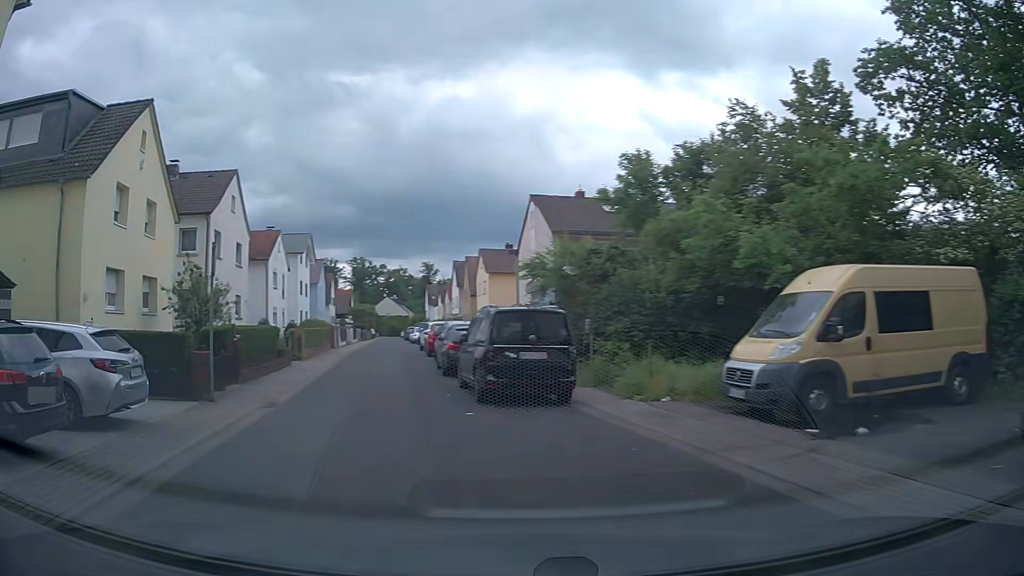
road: residential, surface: asphalt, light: Day
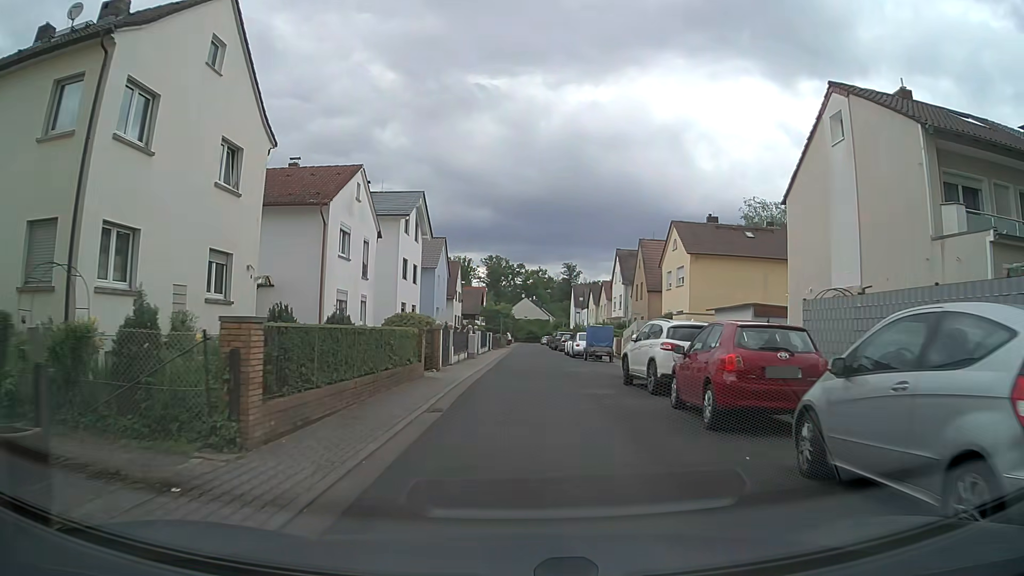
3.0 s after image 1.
(-5.2, +21.1) m; -13°
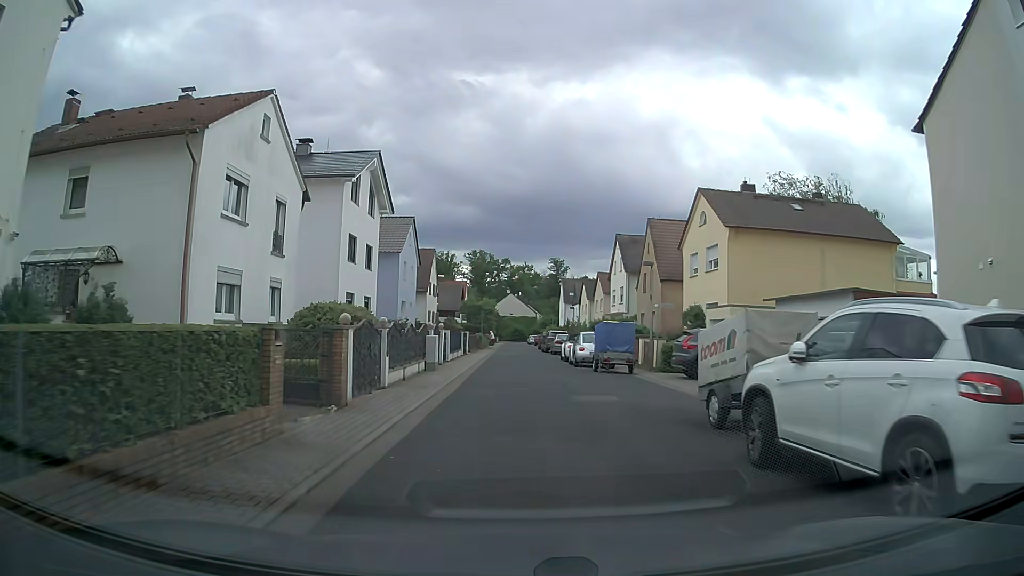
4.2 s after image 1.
(+0.1, +10.4) m; +1°
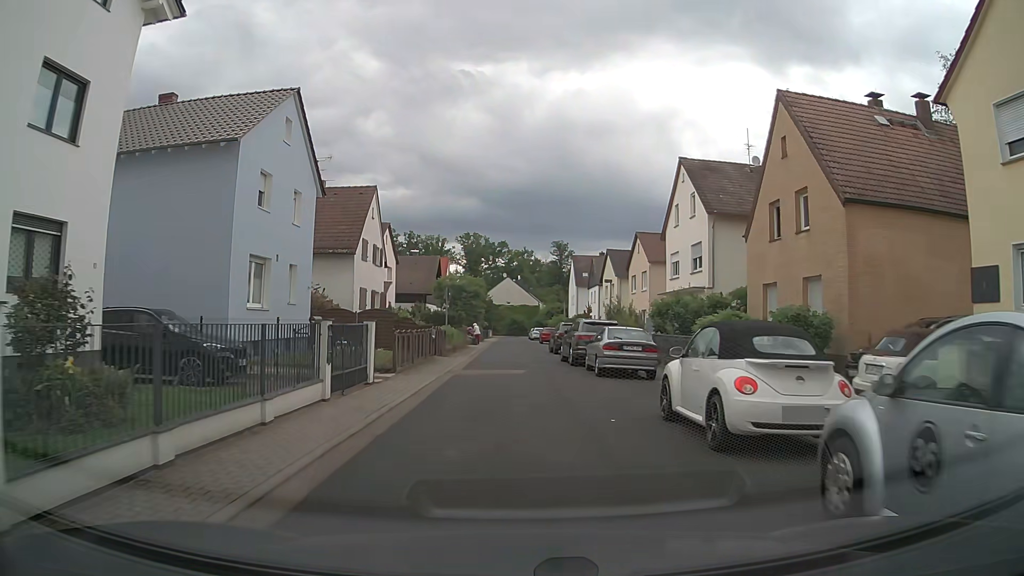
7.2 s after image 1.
(+0.2, +26.5) m; 0°
